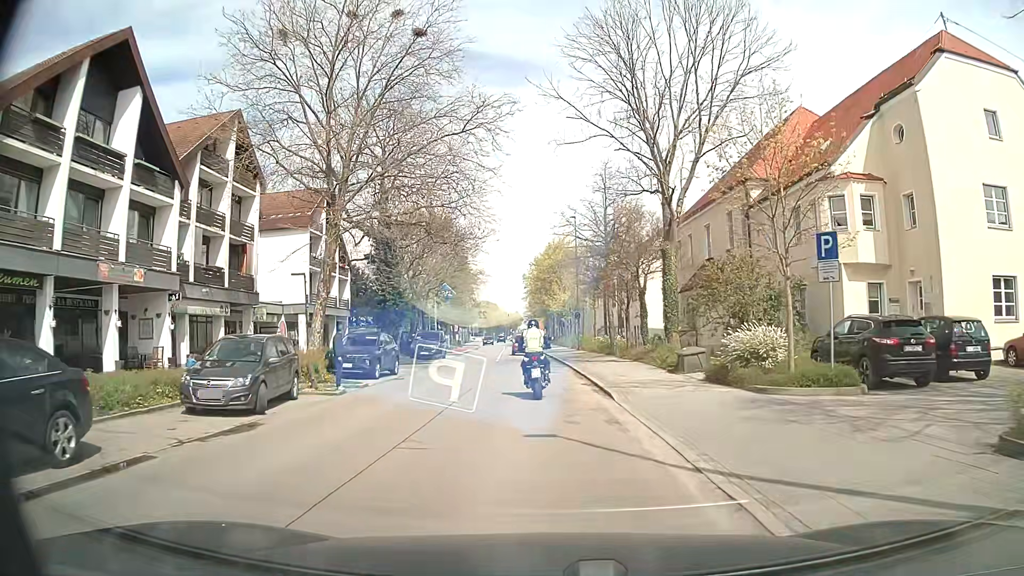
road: secondary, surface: asphalt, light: Day
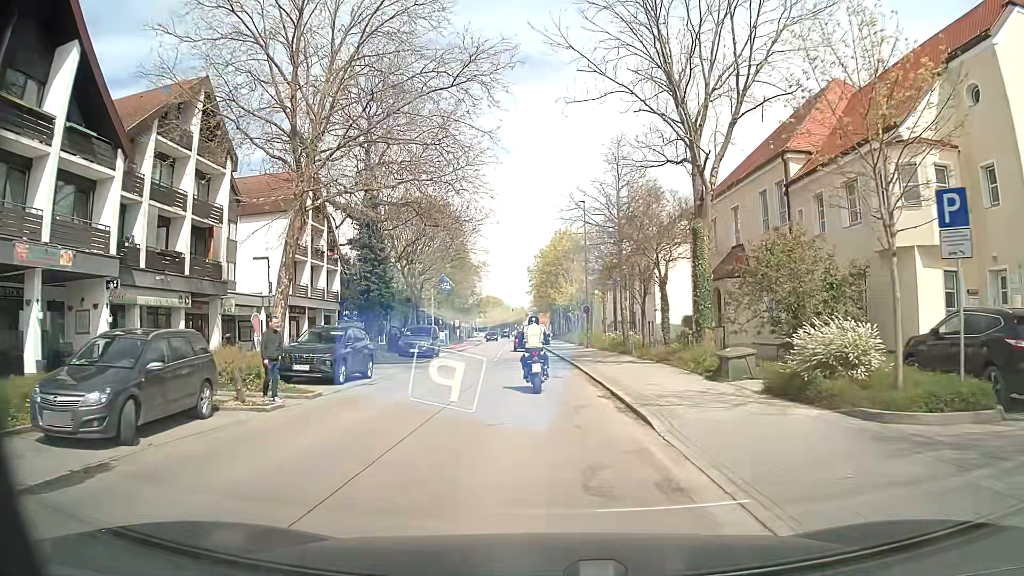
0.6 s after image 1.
(0.0, +4.7) m; 0°
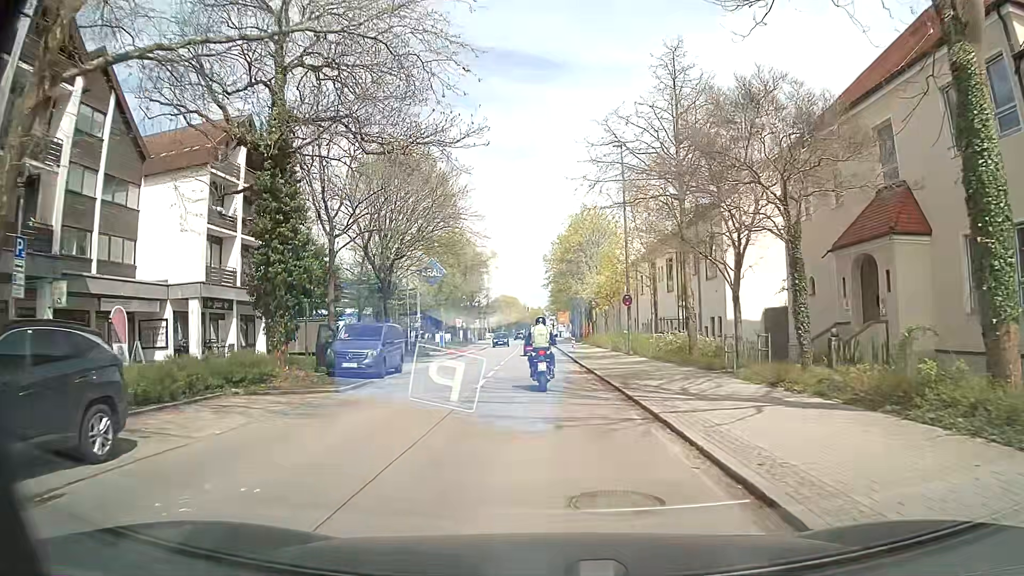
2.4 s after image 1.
(-0.2, +14.7) m; -2°
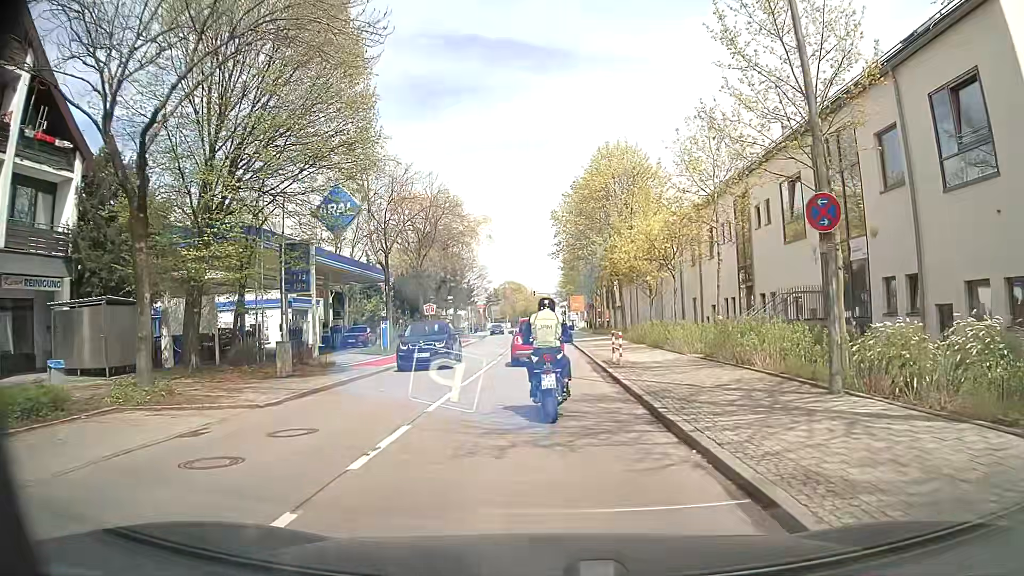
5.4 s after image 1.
(0.0, +22.6) m; 0°
